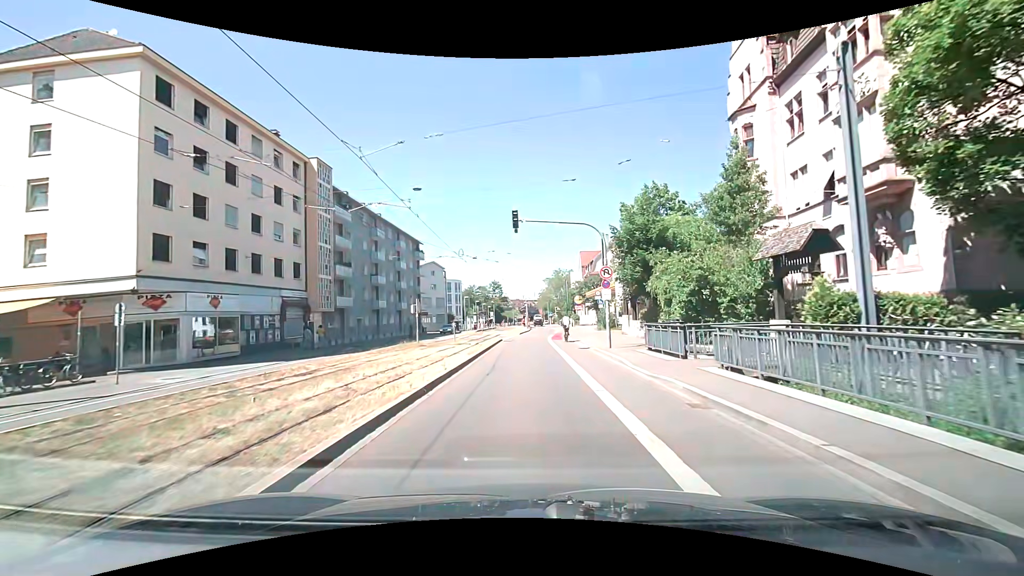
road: primary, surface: asphalt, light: Day
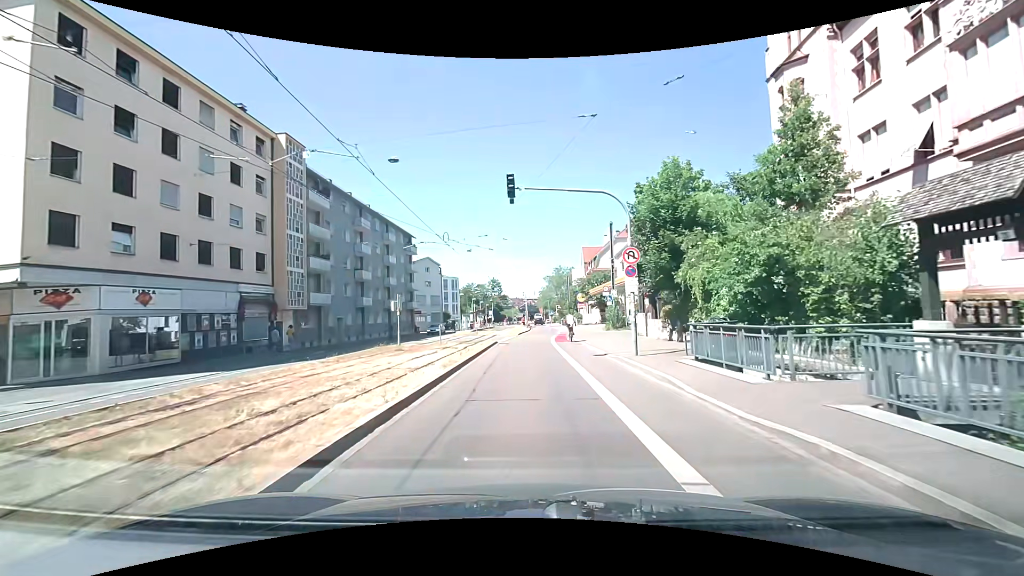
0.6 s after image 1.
(0.0, +5.4) m; 0°
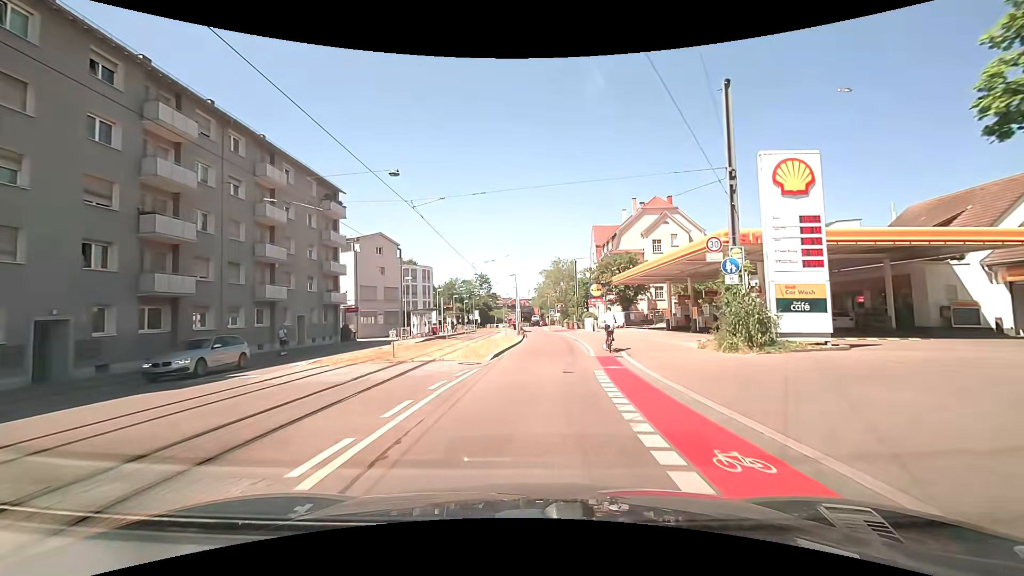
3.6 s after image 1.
(+0.3, +28.4) m; +1°
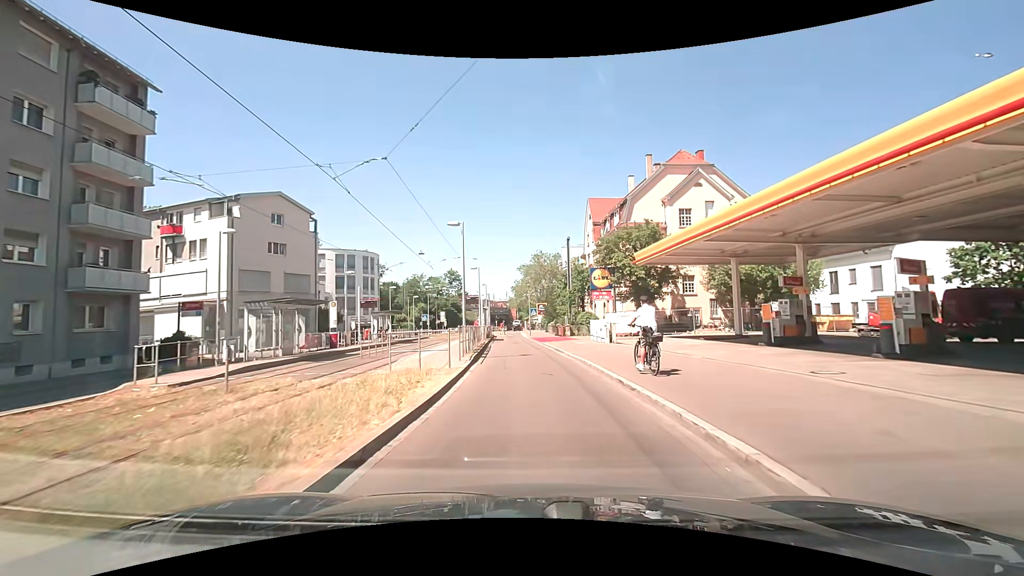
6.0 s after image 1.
(+0.4, +22.5) m; +2°
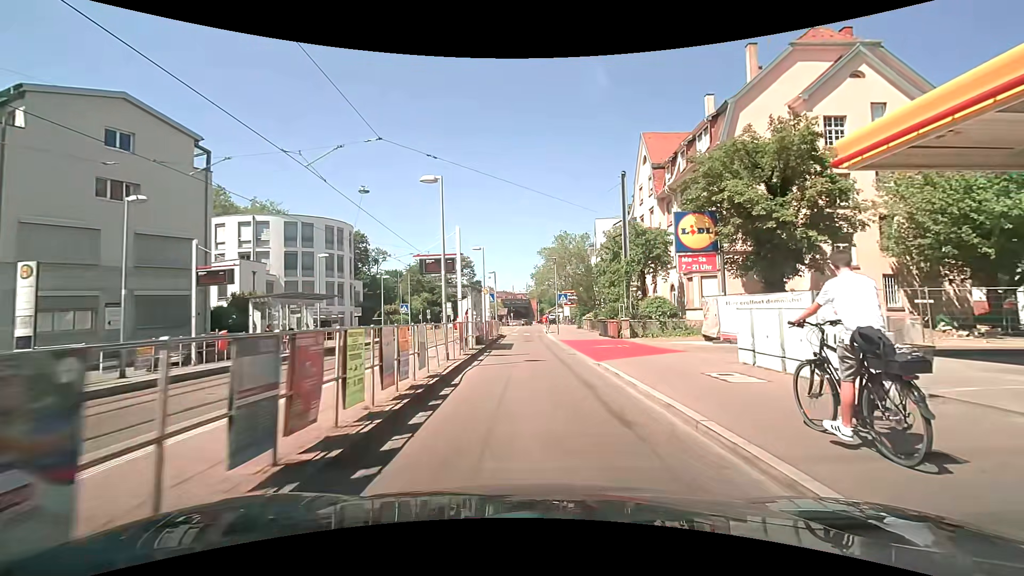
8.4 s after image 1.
(-0.2, +20.5) m; -2°
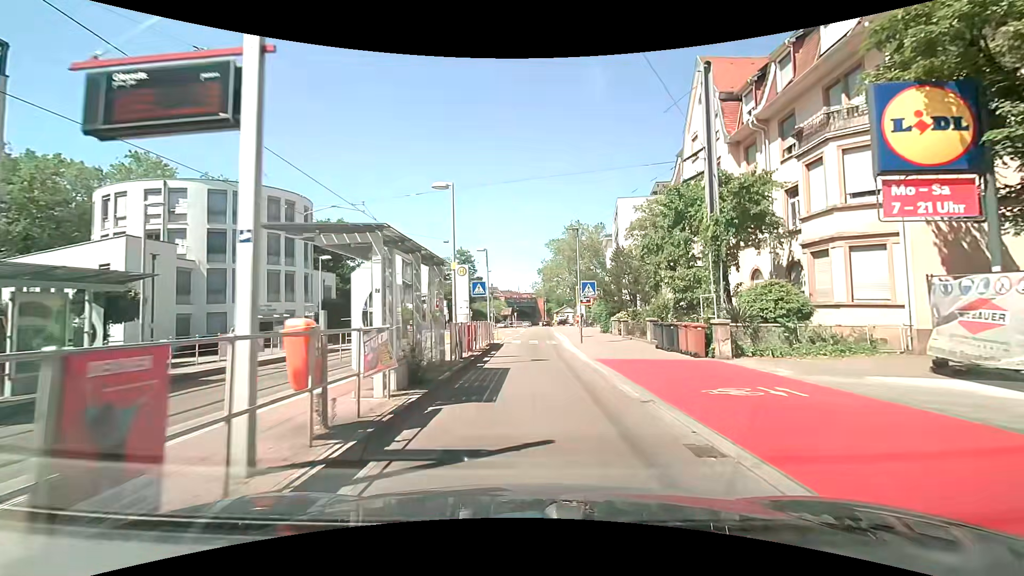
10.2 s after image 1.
(0.0, +13.2) m; 0°
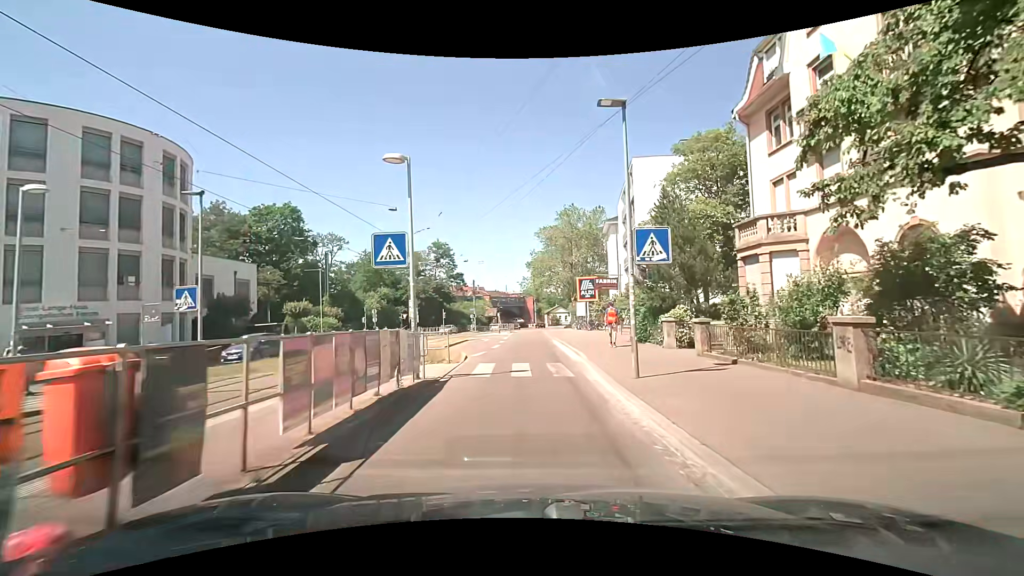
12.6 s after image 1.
(+0.1, +15.6) m; +1°
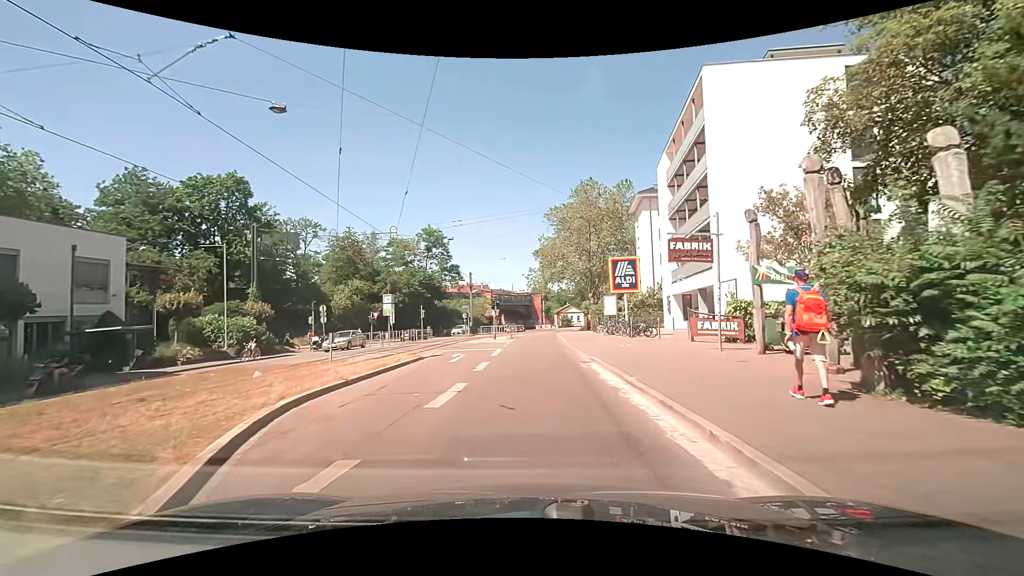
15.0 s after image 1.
(-0.2, +16.8) m; -1°
(0, +10) (0, +20) (0, +30) (+1, +40) (+1, +50) (+2, +60) (+3, +70) (+4, +80) (+6, +90) (+7, +100) m
